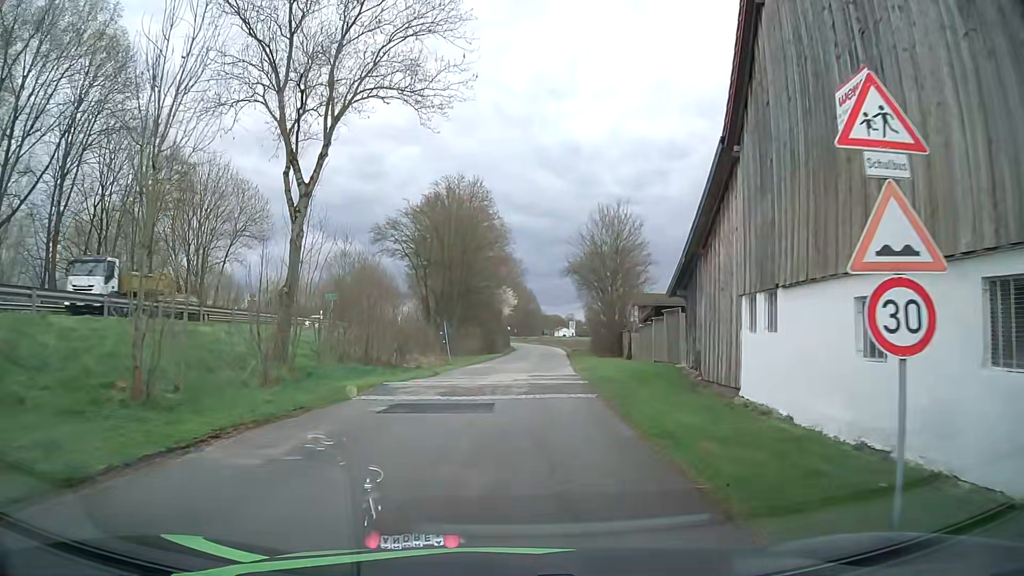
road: unclassified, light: Day
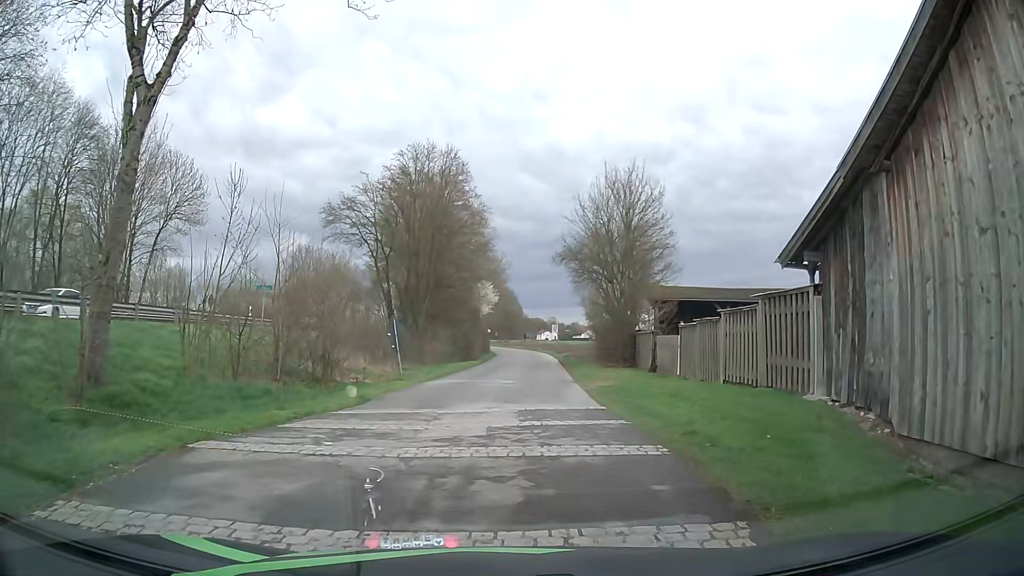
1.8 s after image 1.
(+0.4, +10.6) m; +3°
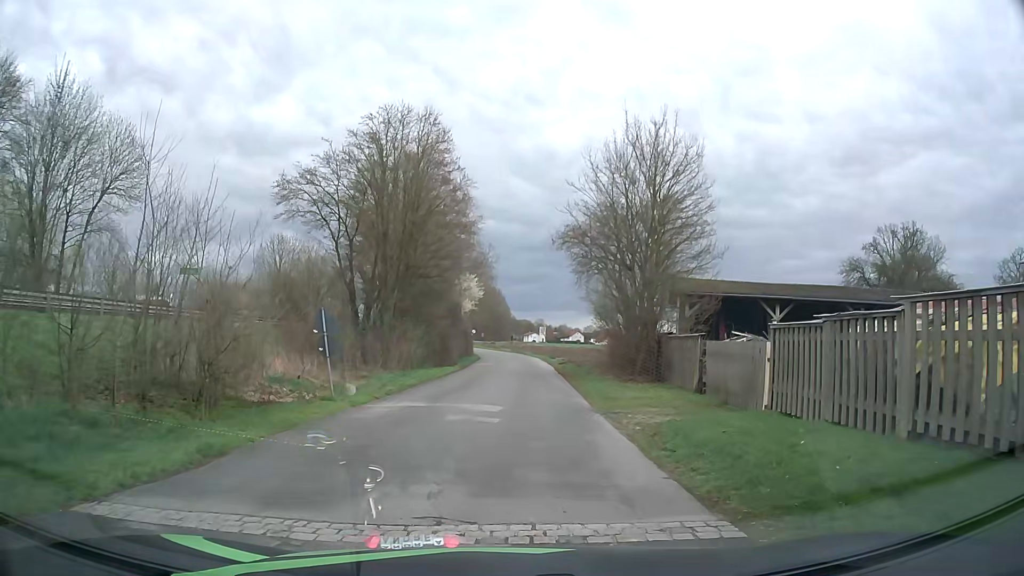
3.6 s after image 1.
(0.0, +8.6) m; +1°
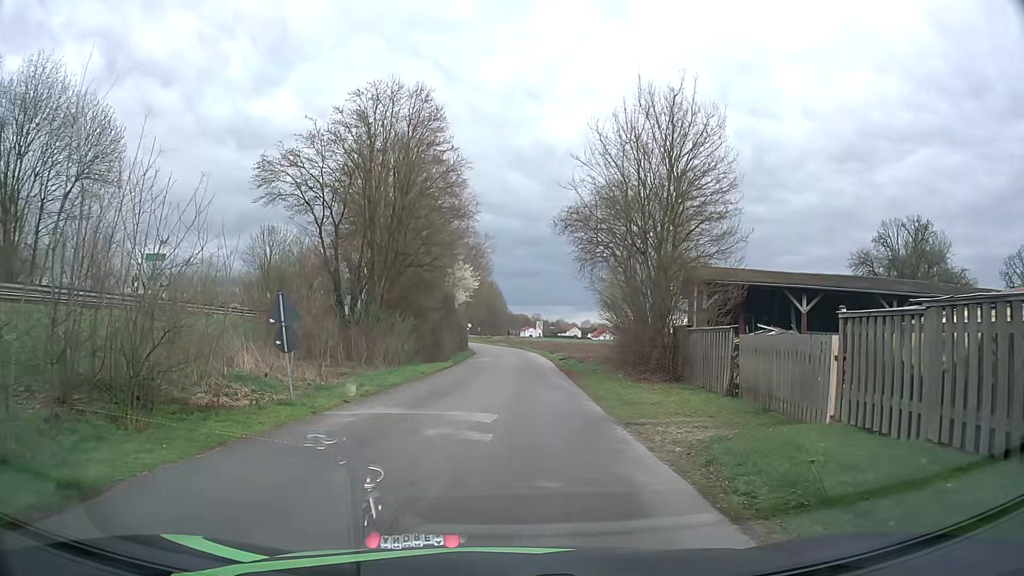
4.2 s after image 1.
(0.0, +3.2) m; -1°
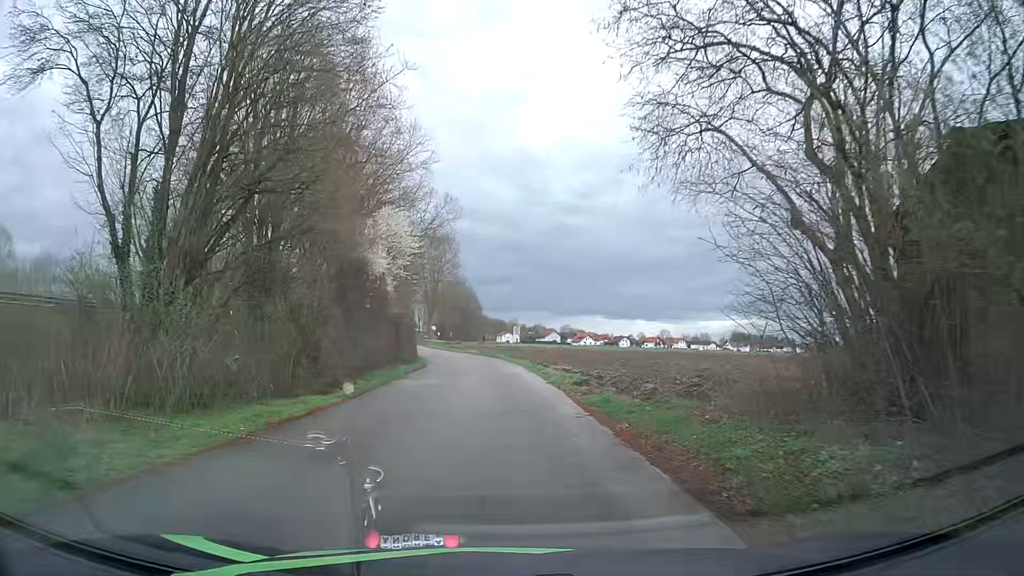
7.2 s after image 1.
(+0.8, +21.6) m; +2°
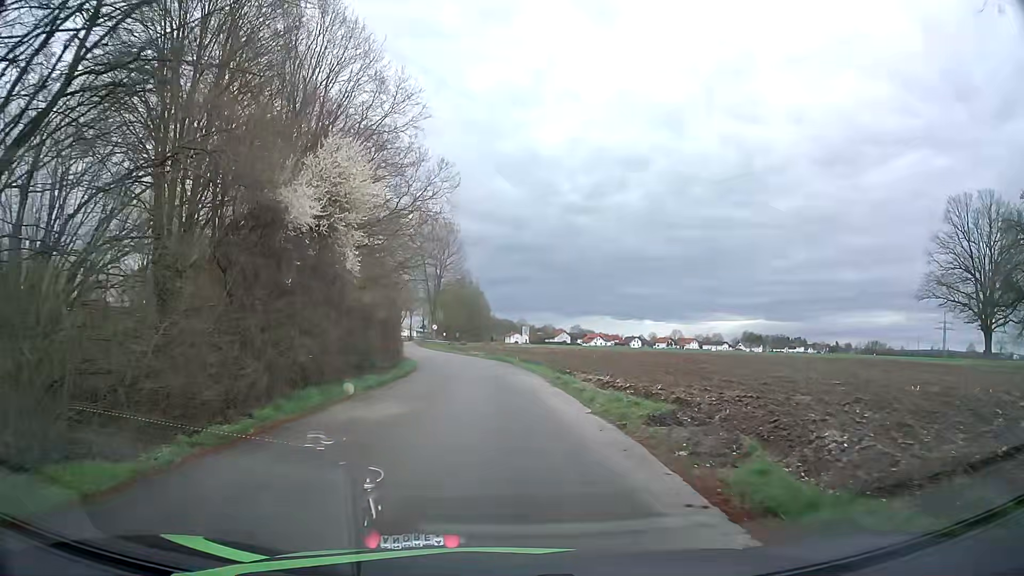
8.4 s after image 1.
(0.0, +9.7) m; 0°
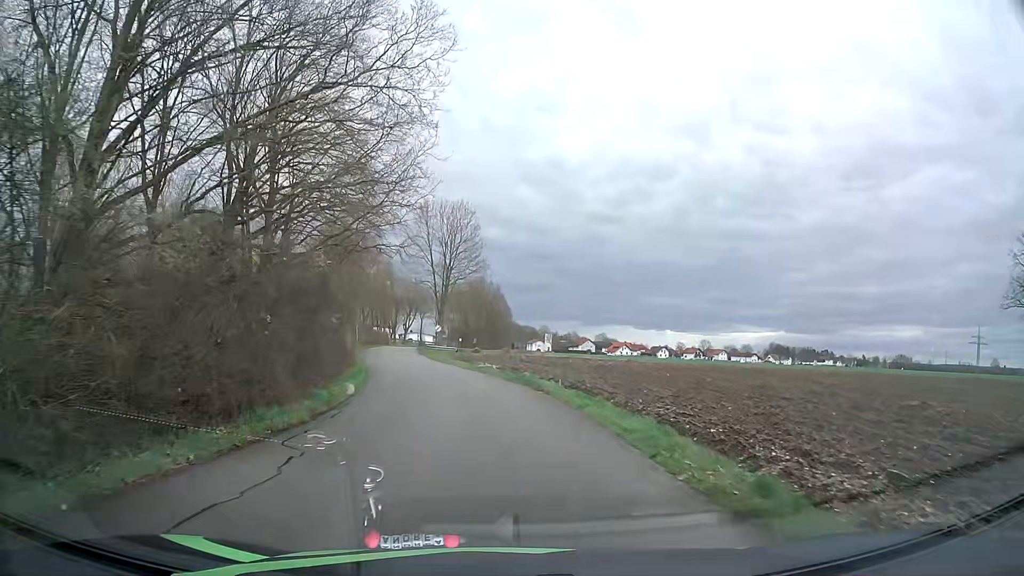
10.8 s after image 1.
(-0.3, +19.9) m; -2°
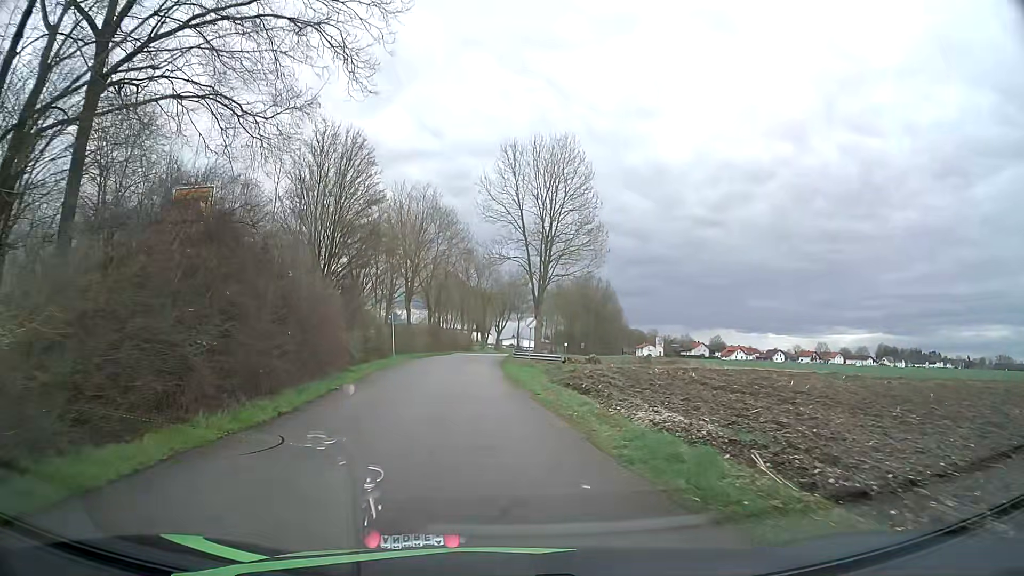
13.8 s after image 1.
(-1.8, +27.6) m; -8°
(0, +10) (-1, +20) (-2, +30) (-2, +40) (-3, +50) (-3, +60) (-3, +70) (-2, +80) (-1, +90) (0, +100) m
